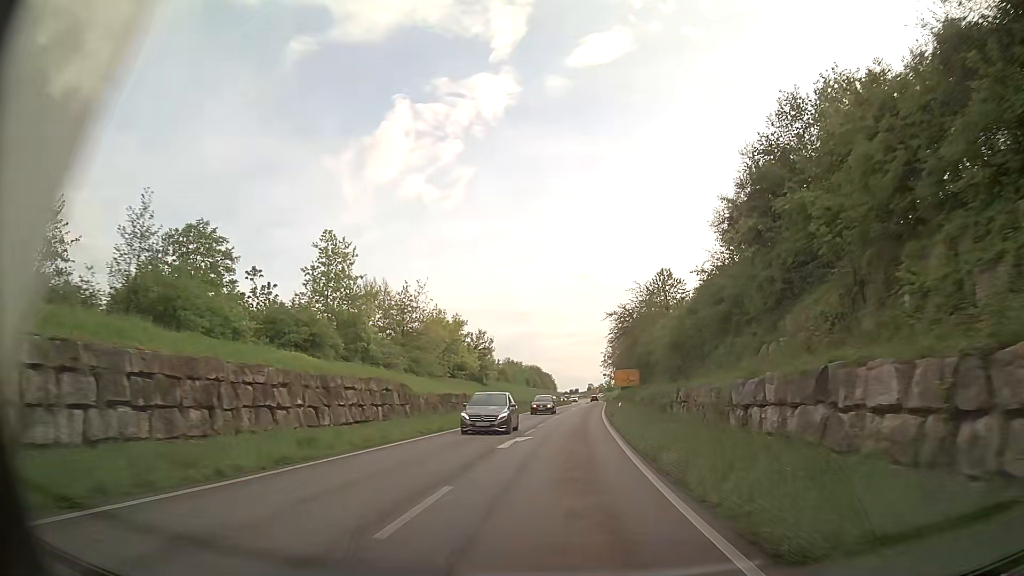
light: Day
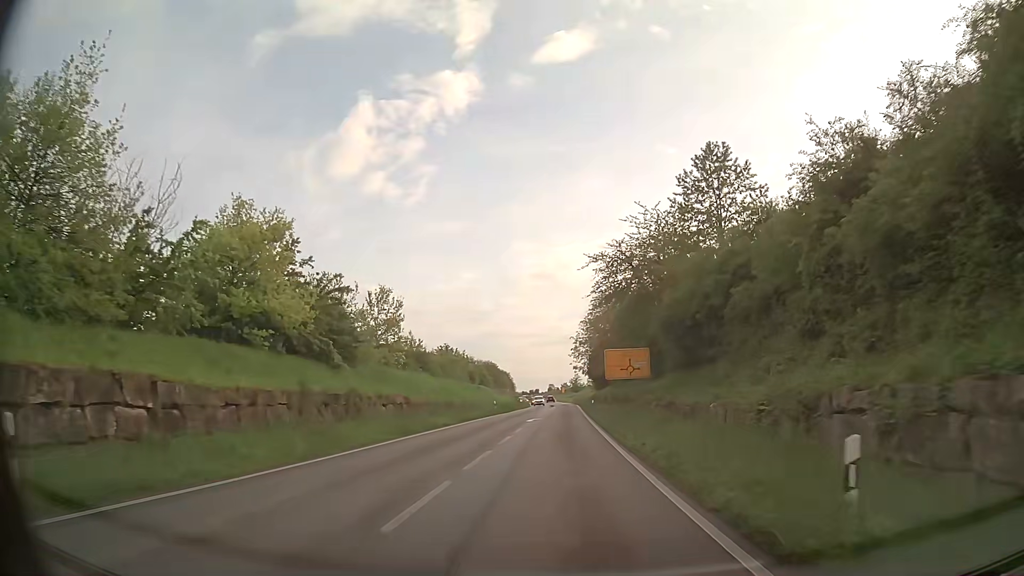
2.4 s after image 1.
(+1.3, +35.6) m; +4°
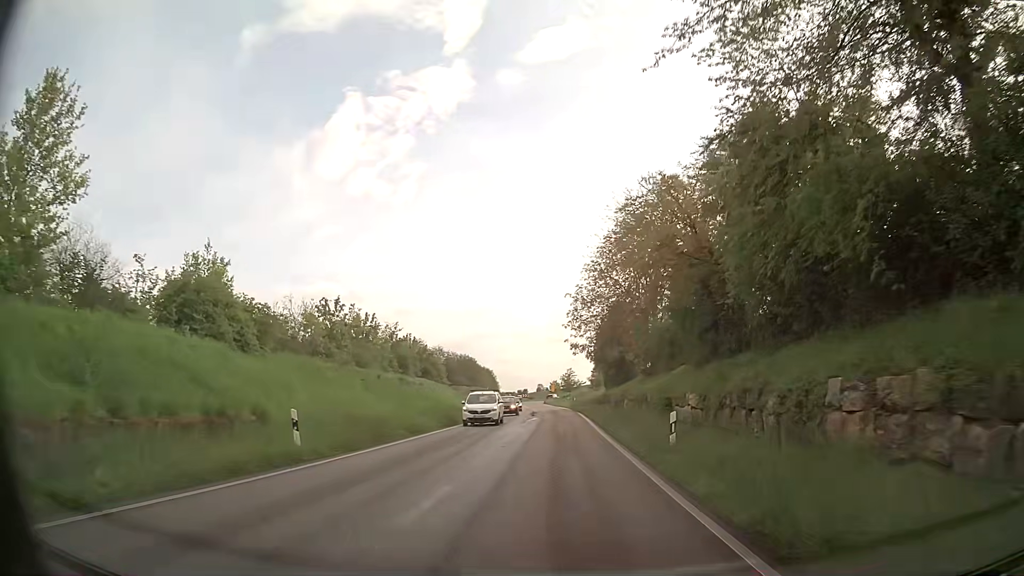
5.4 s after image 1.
(+0.3, +41.8) m; +1°
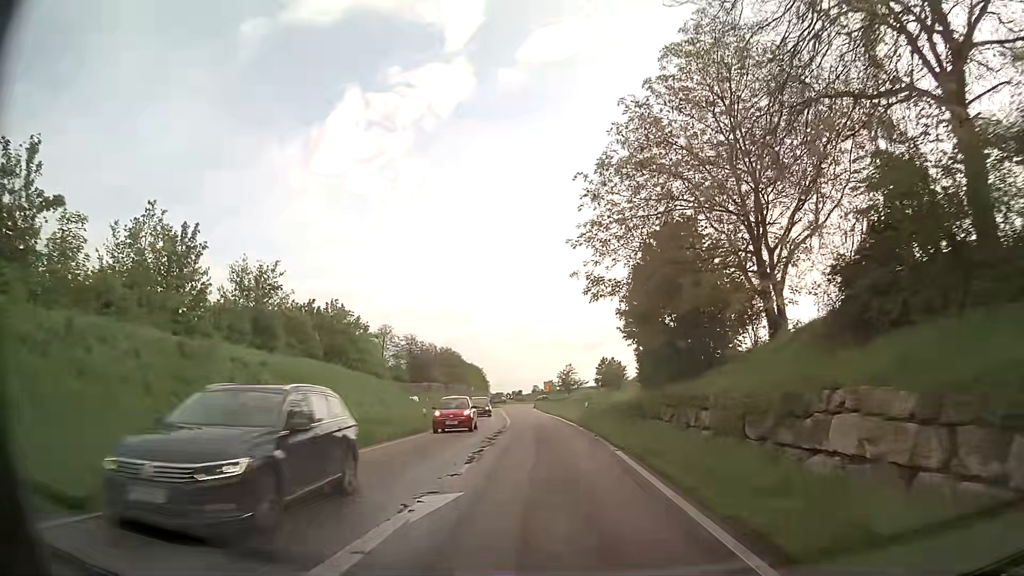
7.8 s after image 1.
(+0.2, +31.6) m; 0°
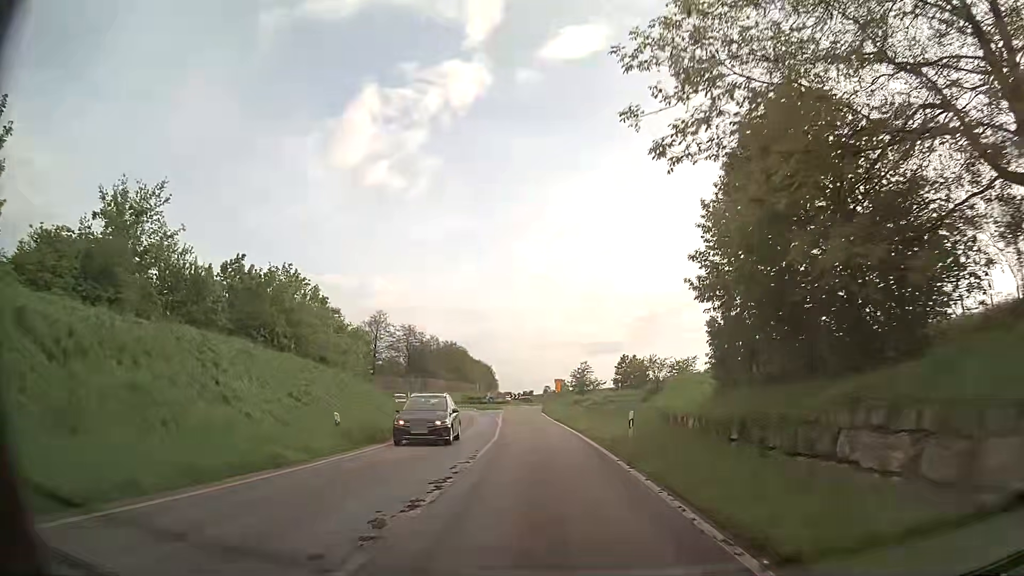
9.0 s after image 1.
(-0.1, +15.2) m; -1°
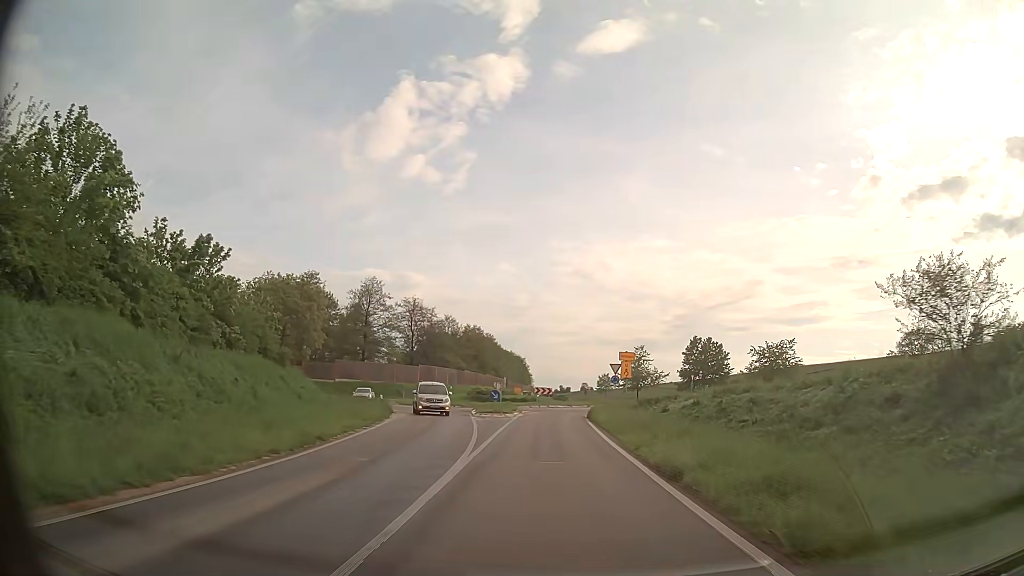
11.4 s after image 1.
(-1.0, +29.2) m; -3°
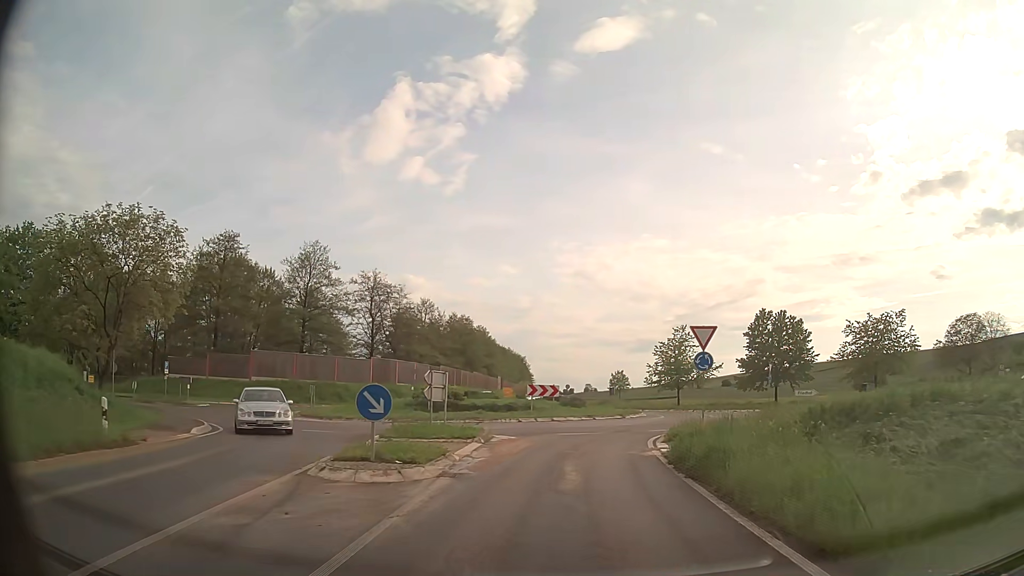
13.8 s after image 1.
(-0.2, +25.0) m; 0°
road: primary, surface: asphalt
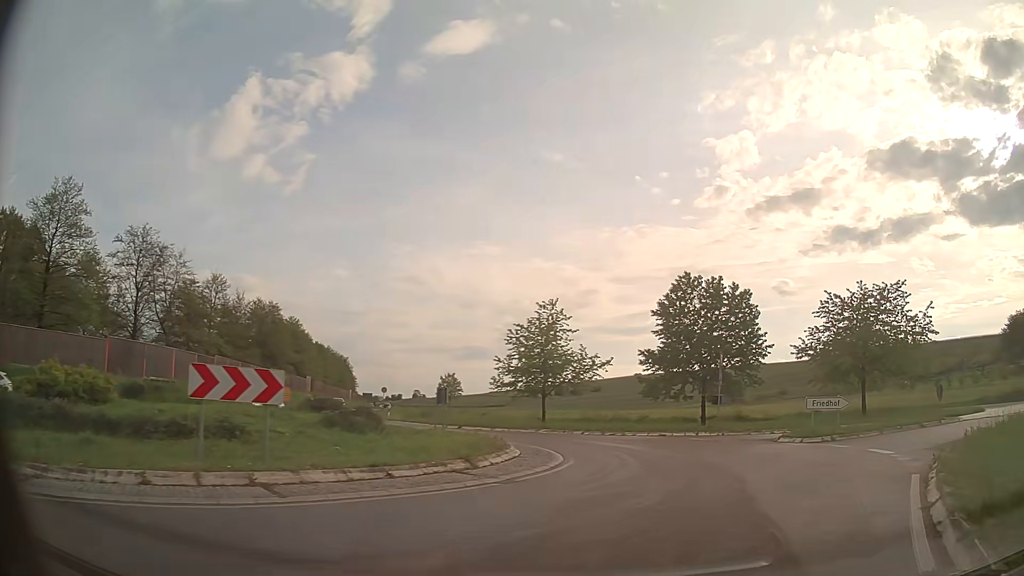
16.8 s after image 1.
(+1.3, +20.7) m; +15°
(+1, +10) (+1, +20) (-3, +29) (-9, +37) (-13, +46) (-17, +55) (-19, +65) (-22, +74) (-24, +84) (-26, +94) m
